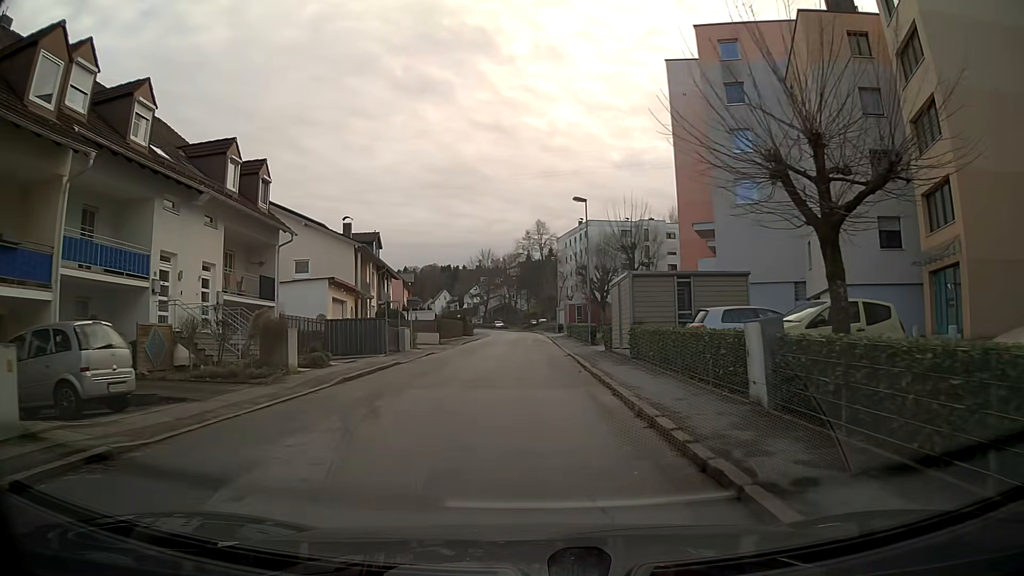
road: residential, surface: asphalt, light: Day
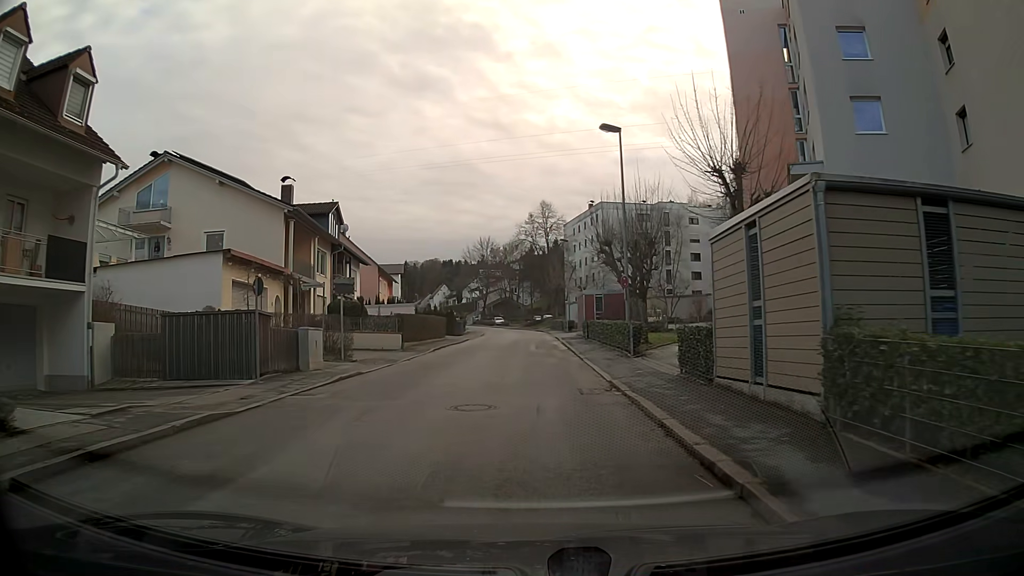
(0.0, +14.0) m; 0°
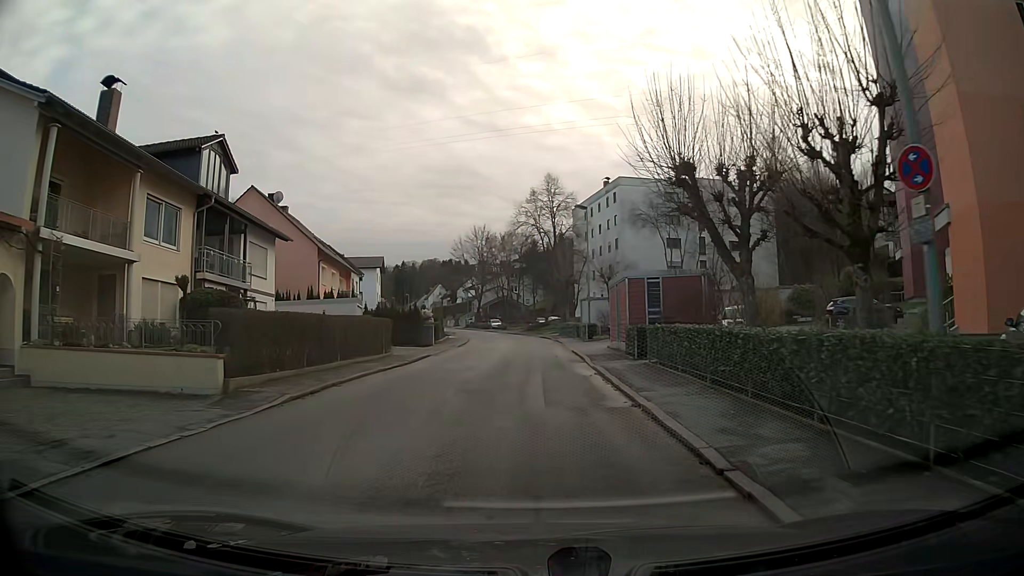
(0.0, +18.7) m; 0°
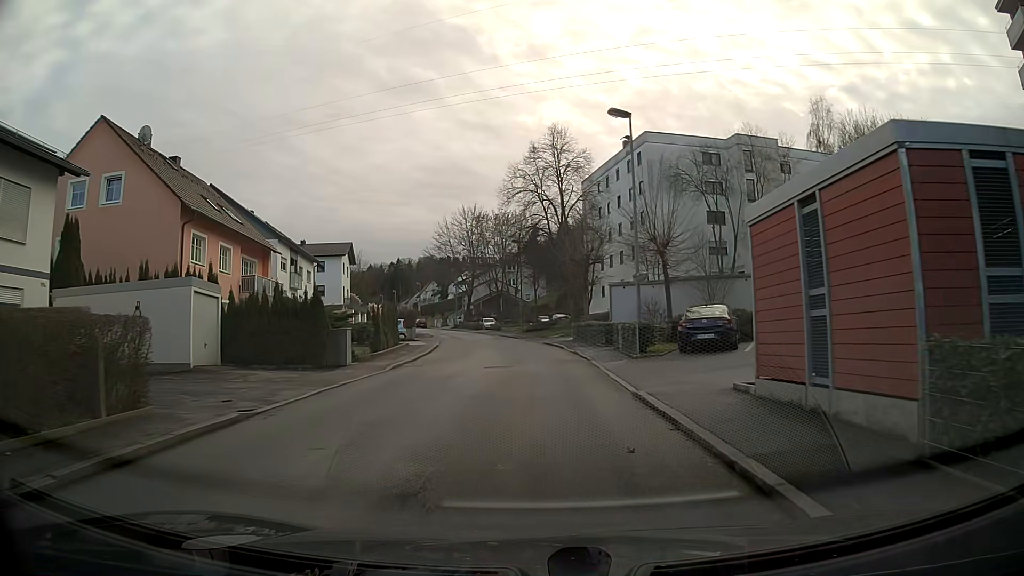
(0.0, +18.7) m; 0°
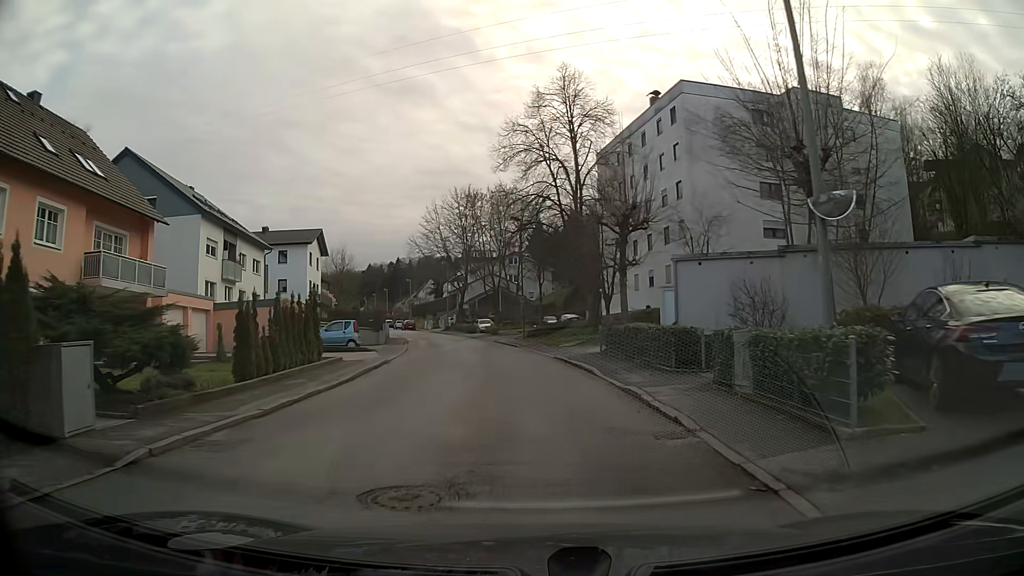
(0.0, +14.0) m; 0°
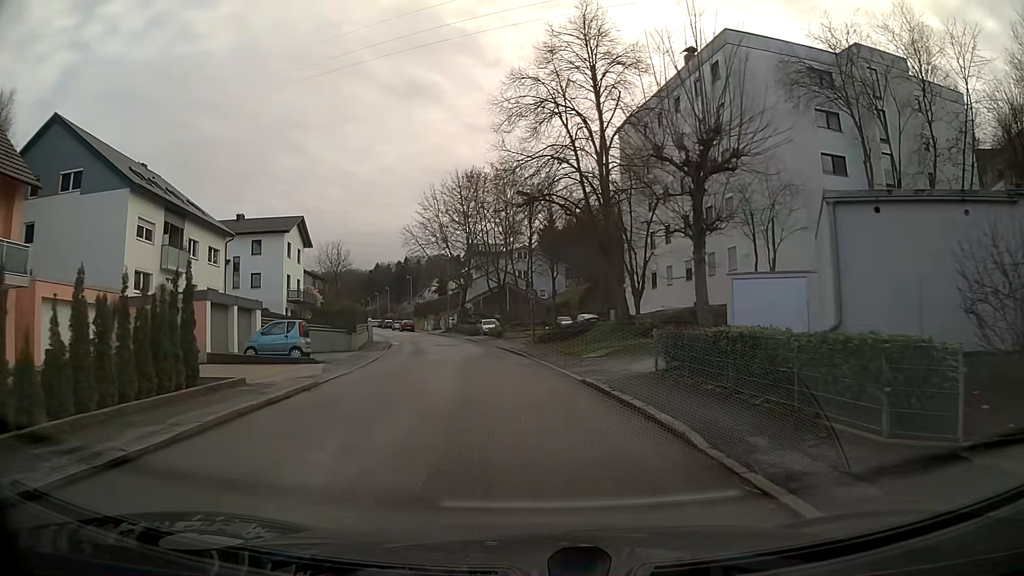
(-0.1, +9.3) m; -1°
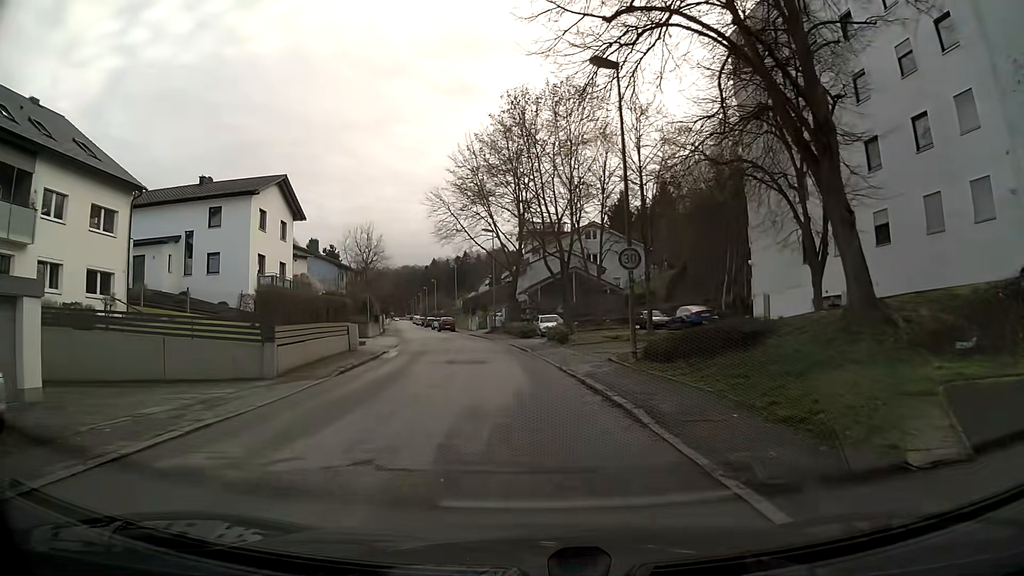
(-0.8, +18.6) m; -5°
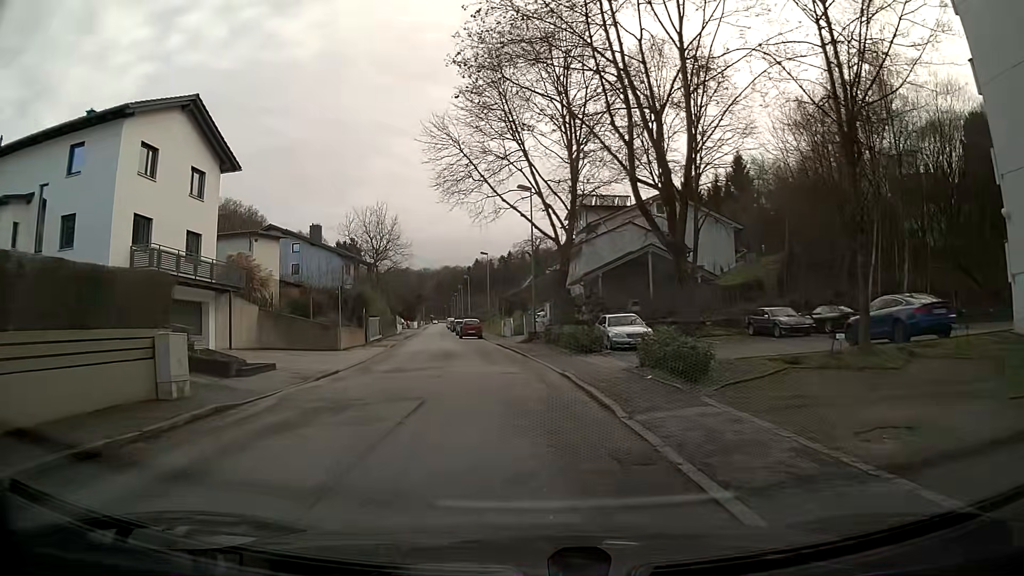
(-0.5, +18.6) m; -4°
(0, +10) (-1, +20) (-3, +30) (-5, +40) (-7, +49) (-9, +59) (-10, +69) (-12, +79) (-13, +89) (-15, +99) m
